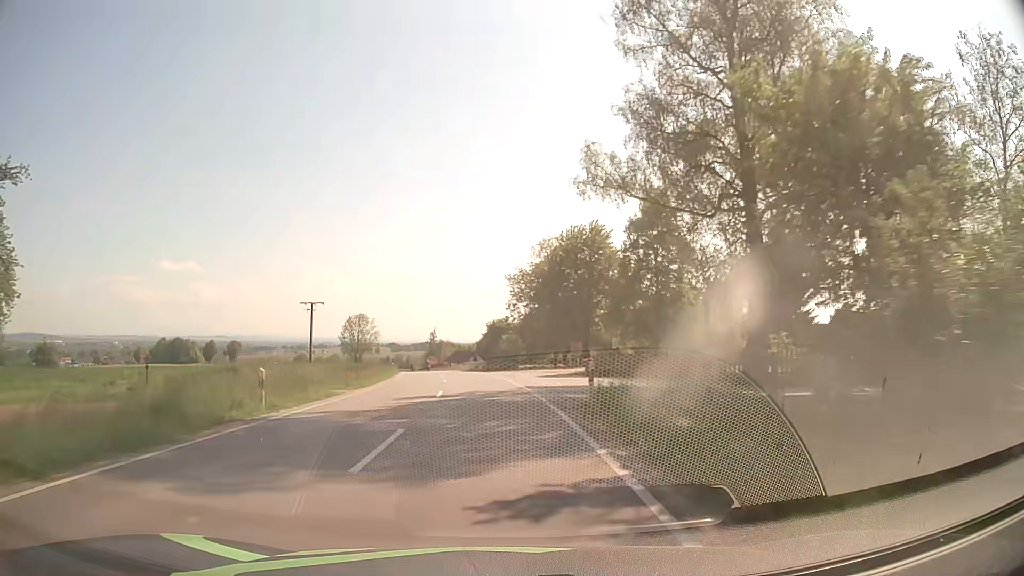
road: secondary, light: Day
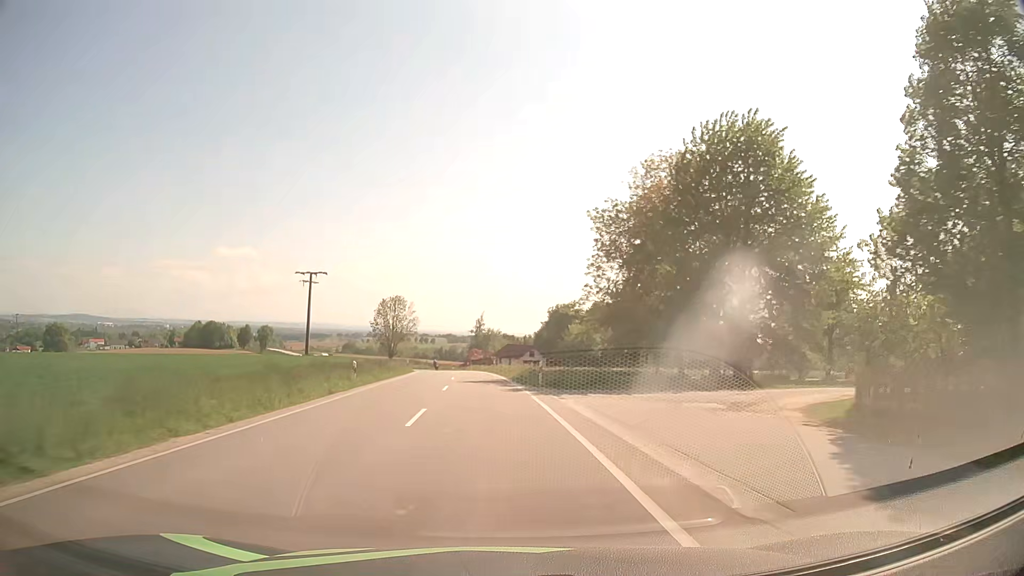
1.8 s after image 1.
(-1.1, +31.3) m; -5°
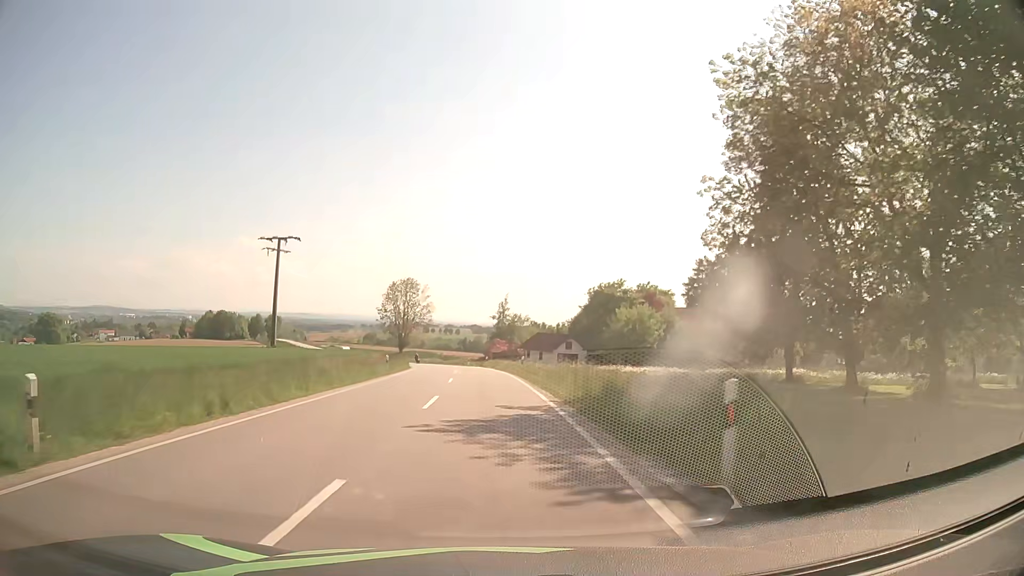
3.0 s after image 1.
(-0.5, +21.5) m; -2°
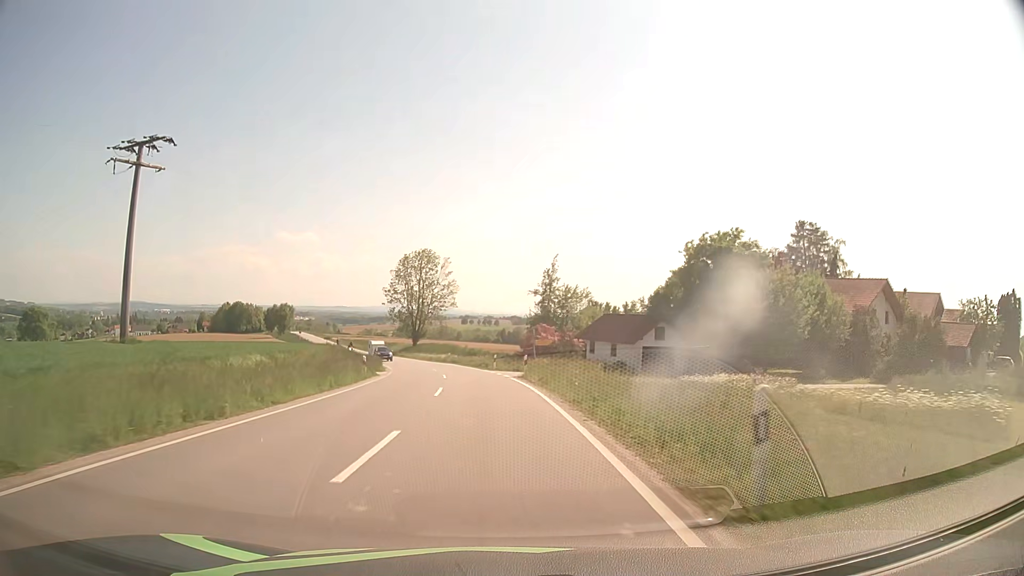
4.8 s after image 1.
(-0.7, +32.2) m; -3°
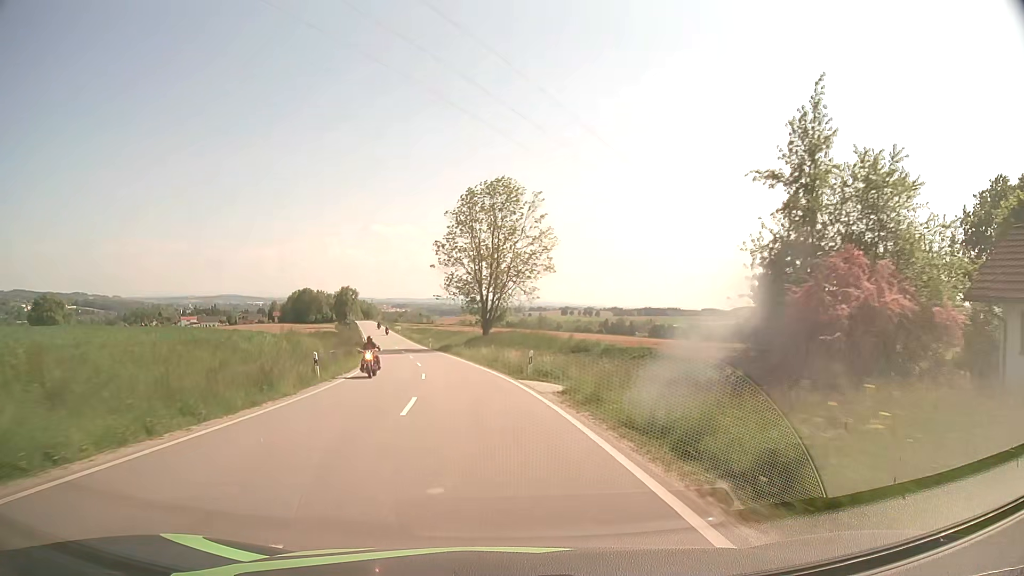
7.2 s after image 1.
(-2.8, +42.3) m; -8°
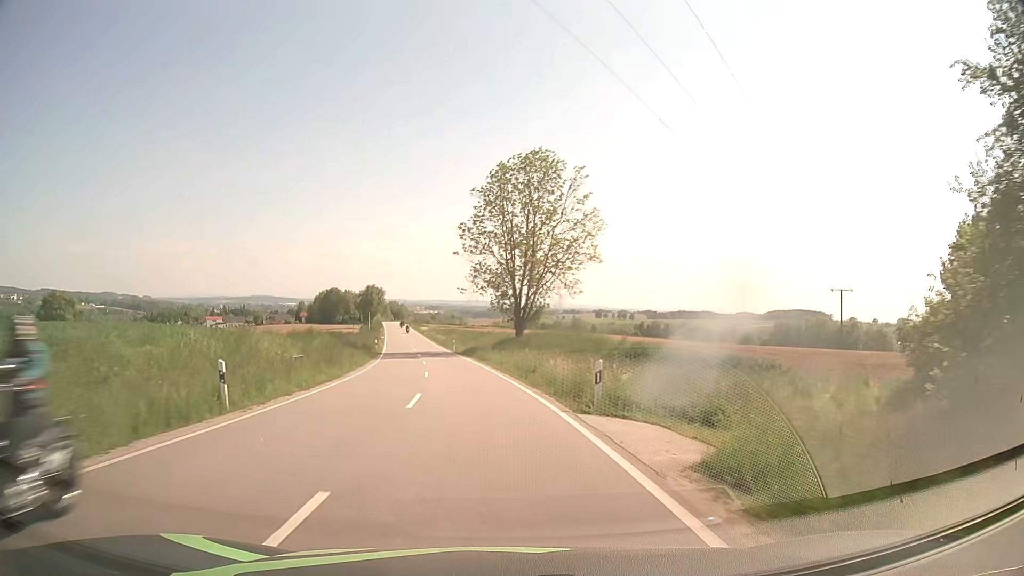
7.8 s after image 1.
(-0.3, +10.5) m; -3°
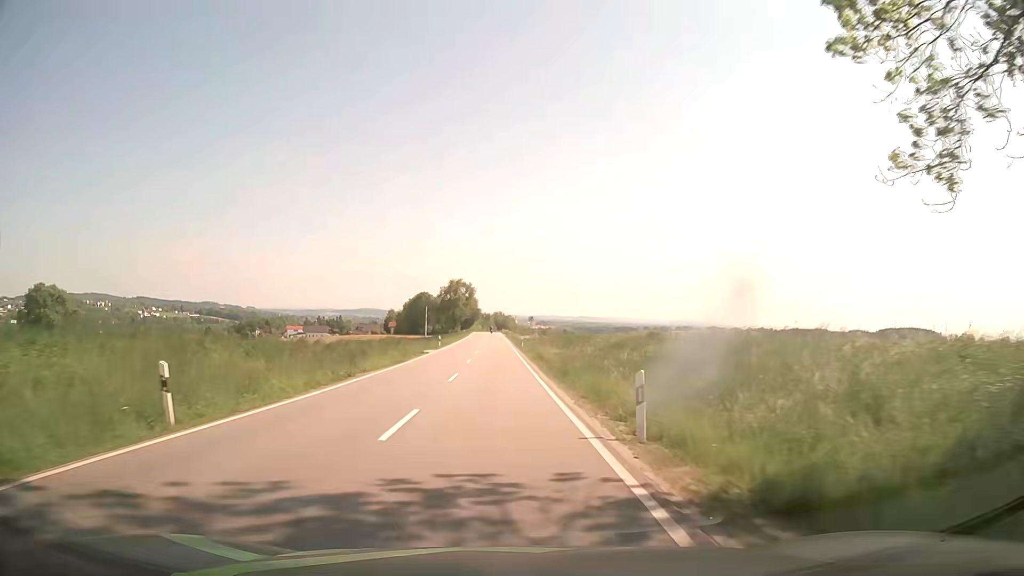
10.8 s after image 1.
(-5.2, +52.9) m; -10°
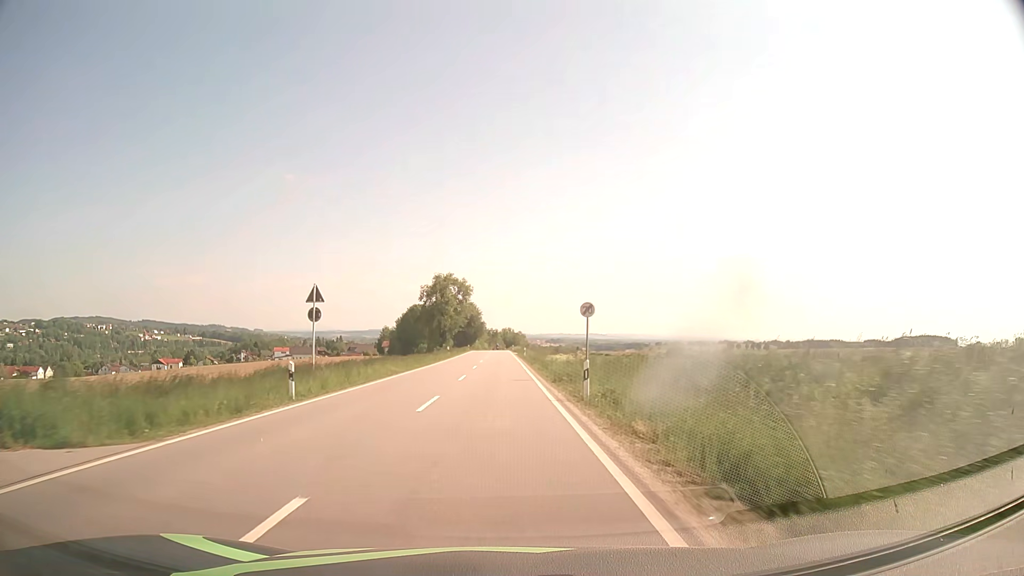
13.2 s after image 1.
(-0.3, +43.5) m; -1°
(0, +10) (0, +20) (0, +30) (0, +40) (0, +50) (0, +60) (0, +70) (0, +80) (-1, +90) (-1, +100) m
